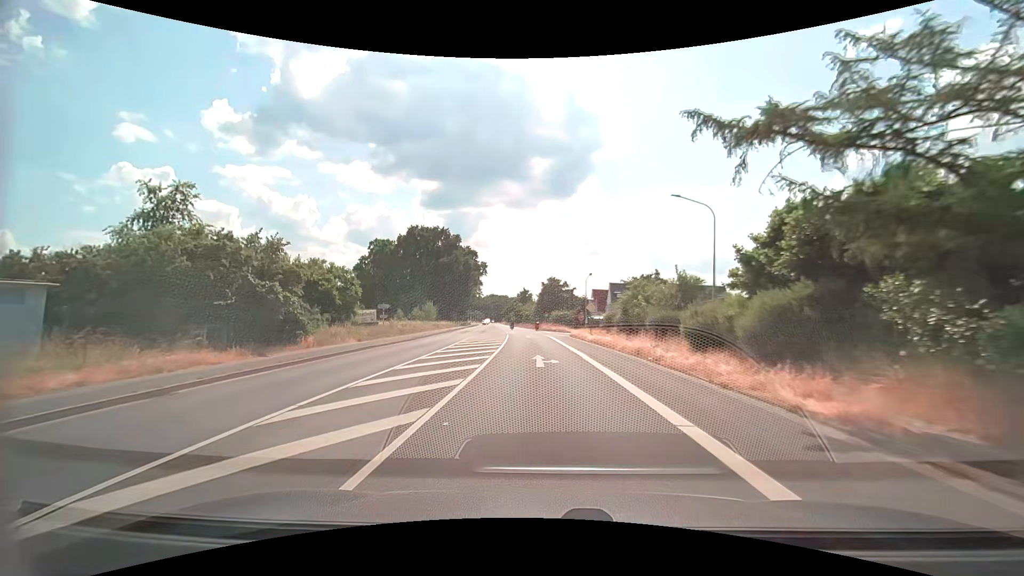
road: secondary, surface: asphalt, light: Day
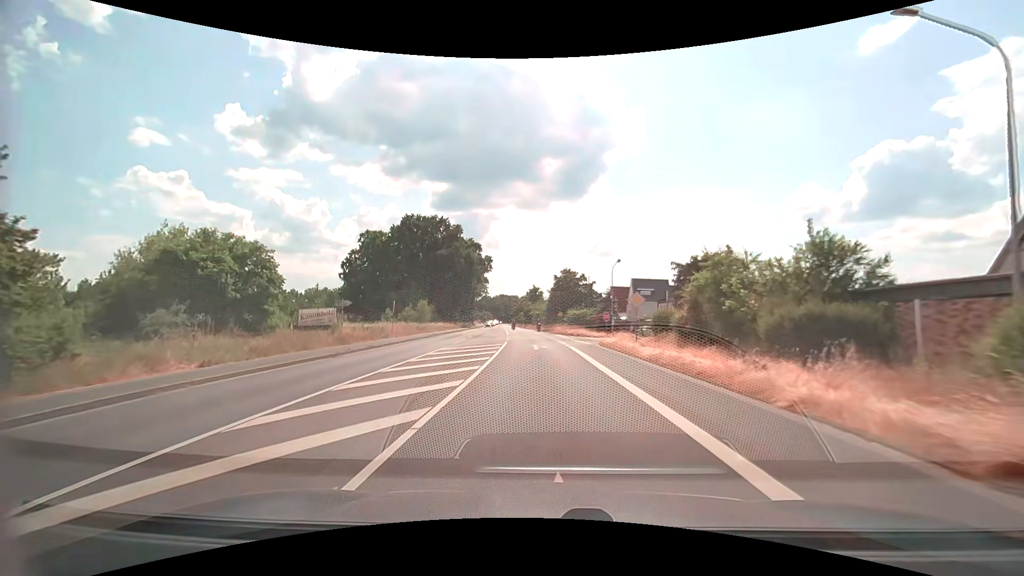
(-0.3, +15.0) m; -1°
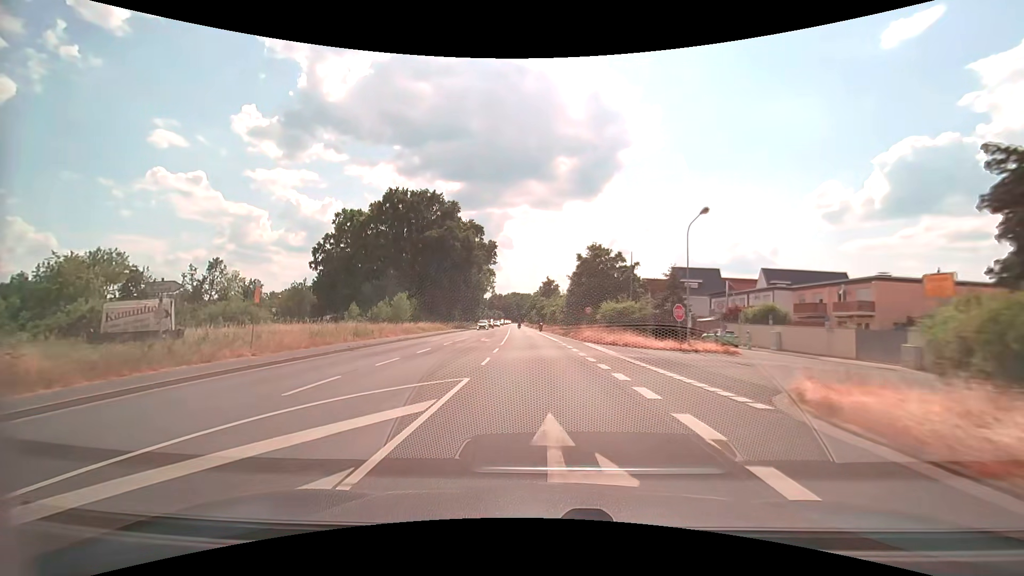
(-0.4, +22.1) m; -2°
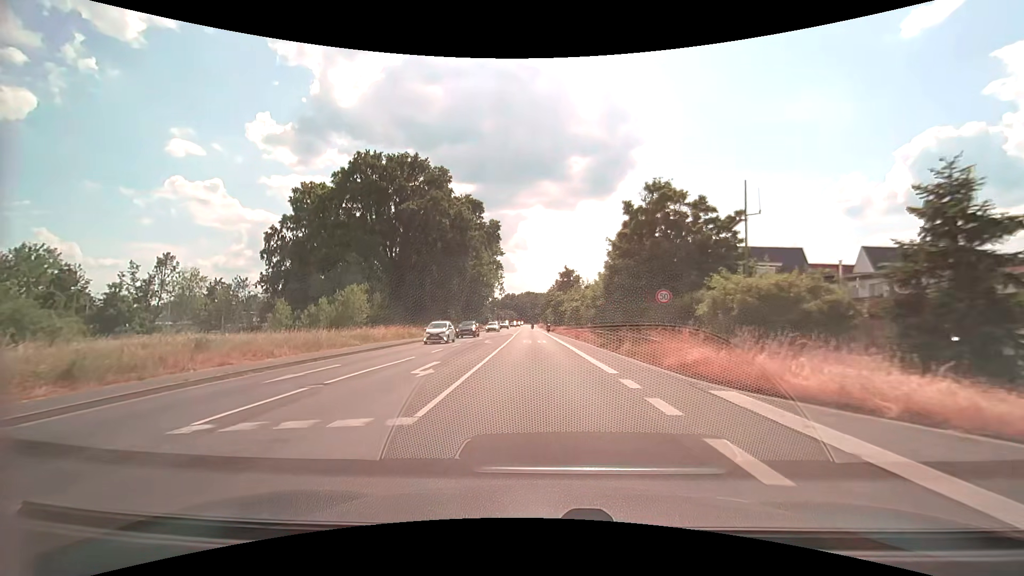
(-0.2, +21.7) m; -1°
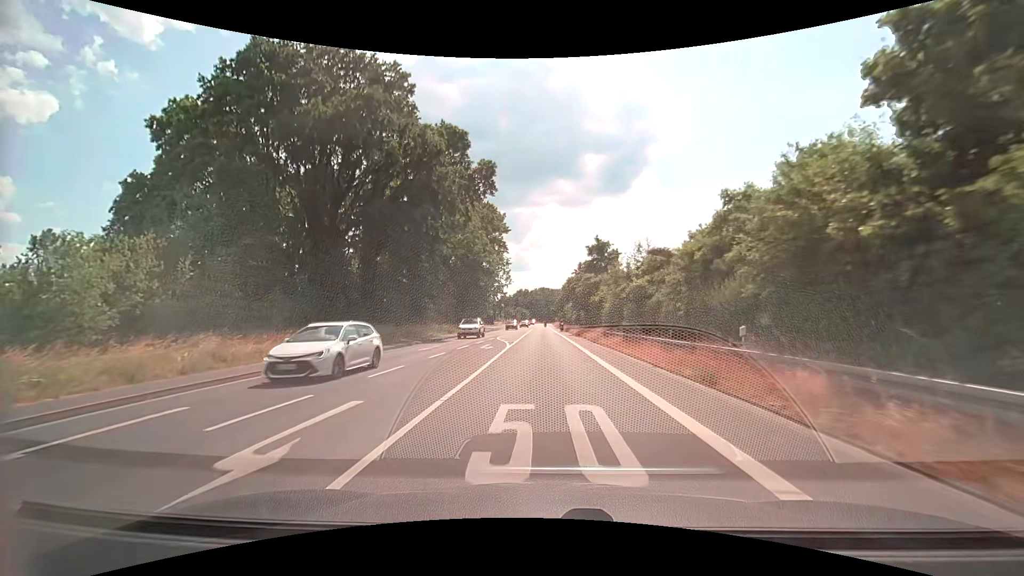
(-0.5, +28.6) m; -2°
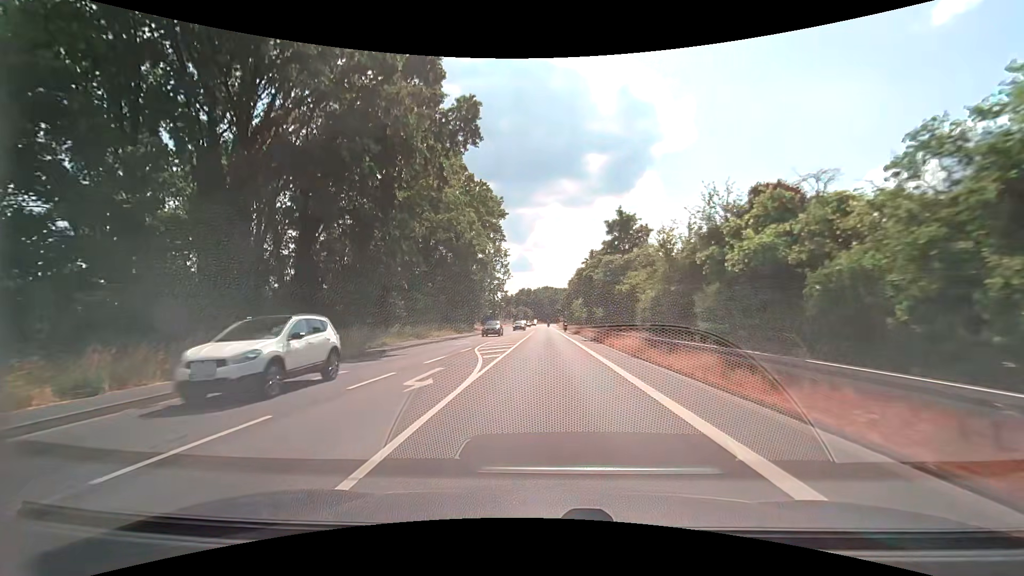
(+0.1, +14.3) m; 0°
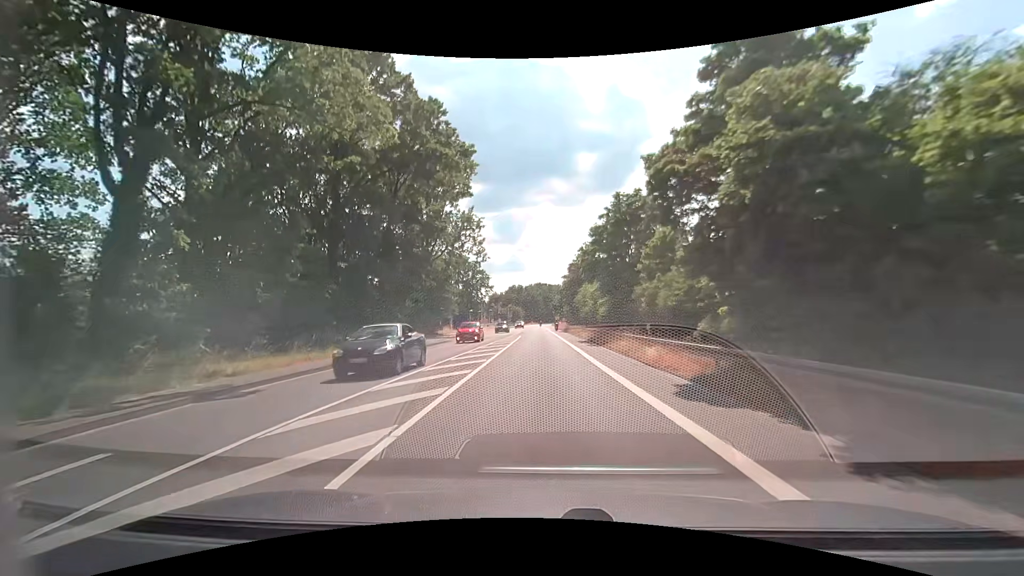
(+0.2, +28.5) m; +1°
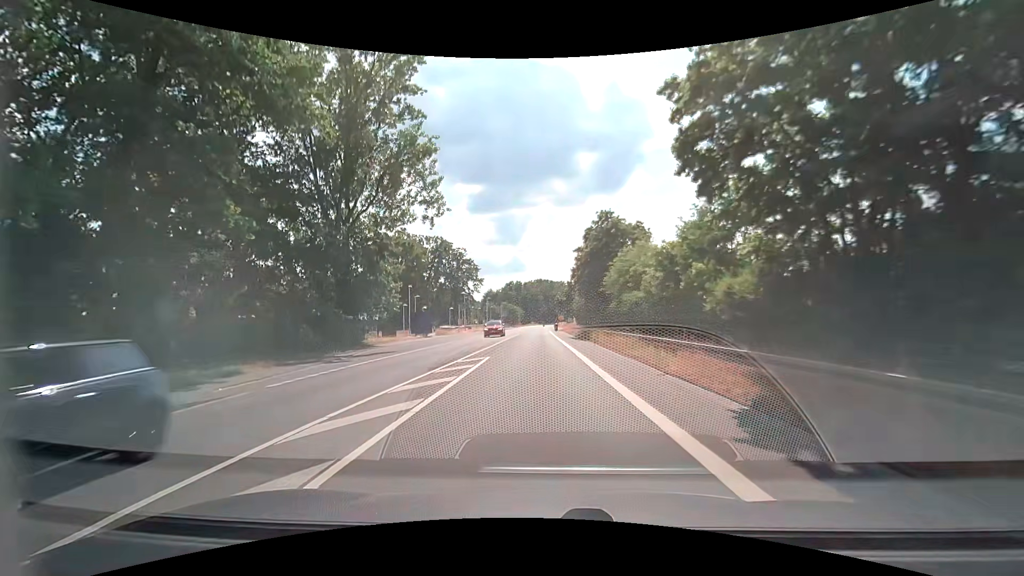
(-0.4, +28.5) m; -1°
(0, +10) (0, +20) (0, +30) (0, +40) (0, +50) (0, +60) (0, +70) (0, +80) (0, +90) (0, +100) m
